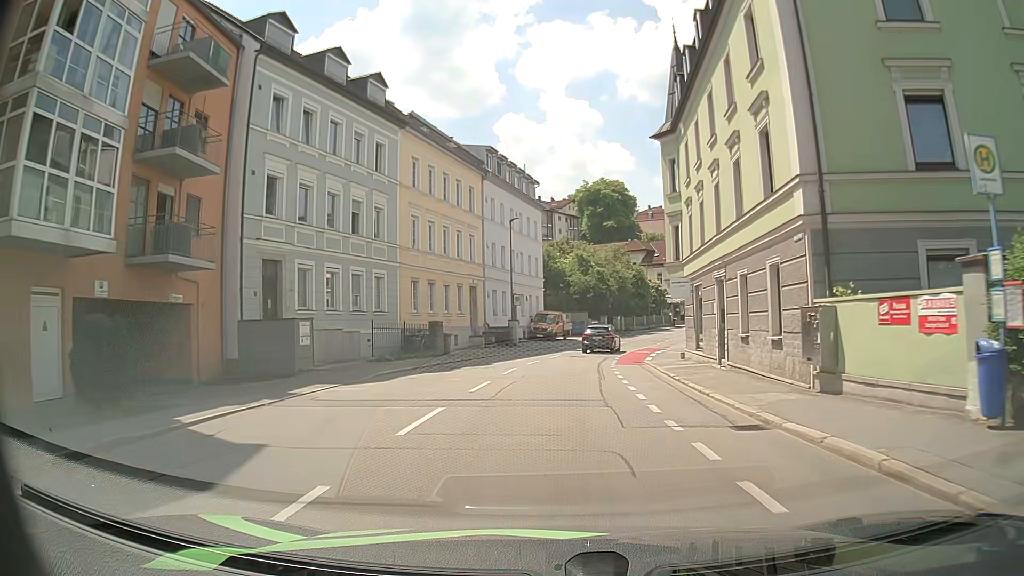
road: tertiary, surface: asphalt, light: Day
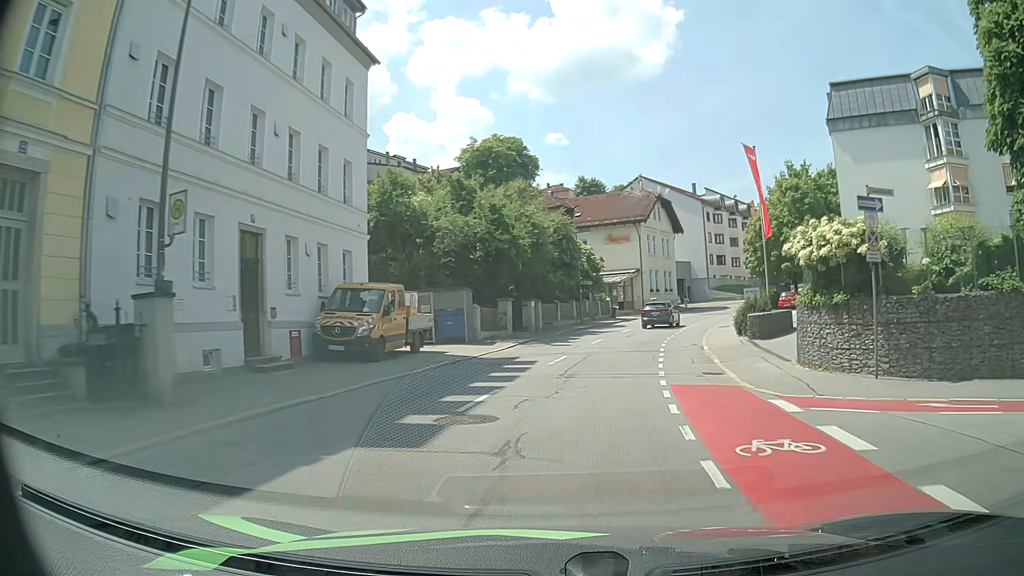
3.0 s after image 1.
(+2.0, +33.2) m; +7°
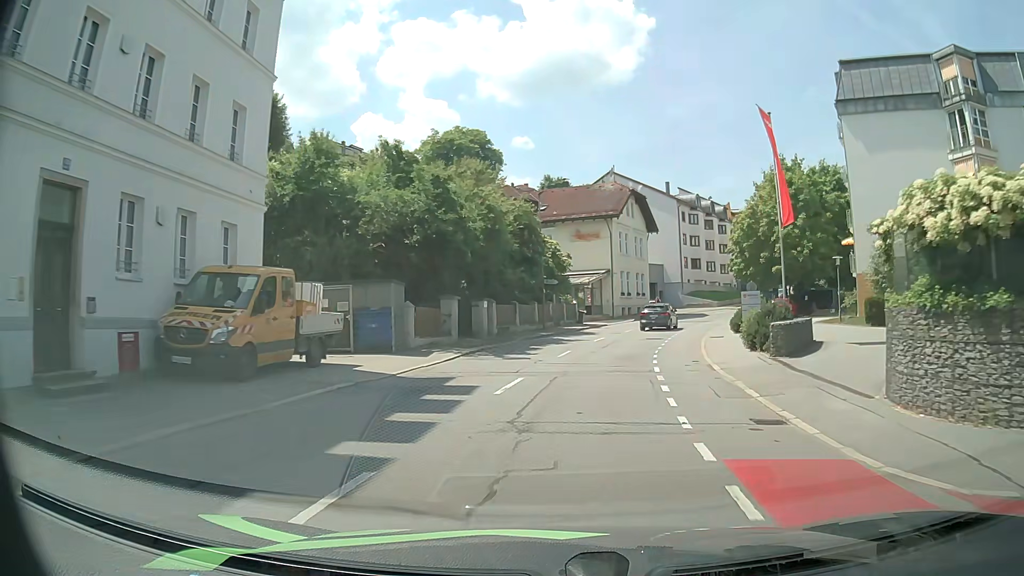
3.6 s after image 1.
(+0.3, +6.6) m; +5°
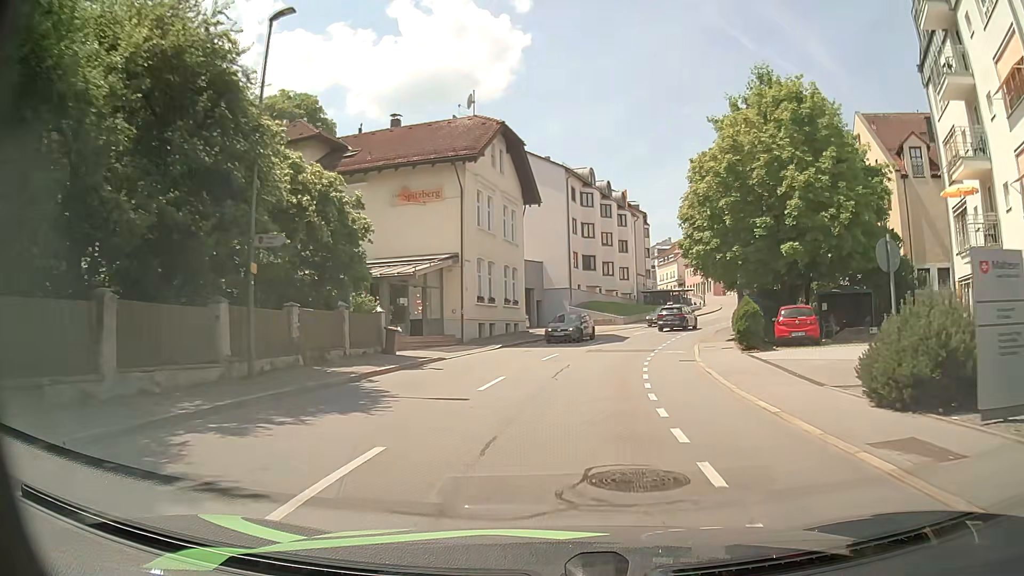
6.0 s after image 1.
(+2.6, +25.3) m; +12°
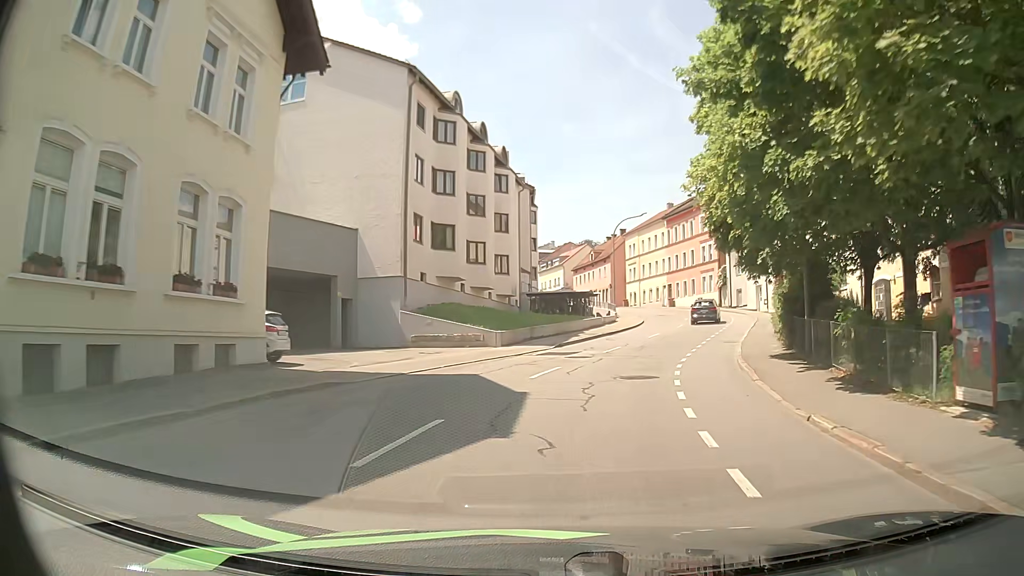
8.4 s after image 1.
(+2.3, +24.5) m; +11°
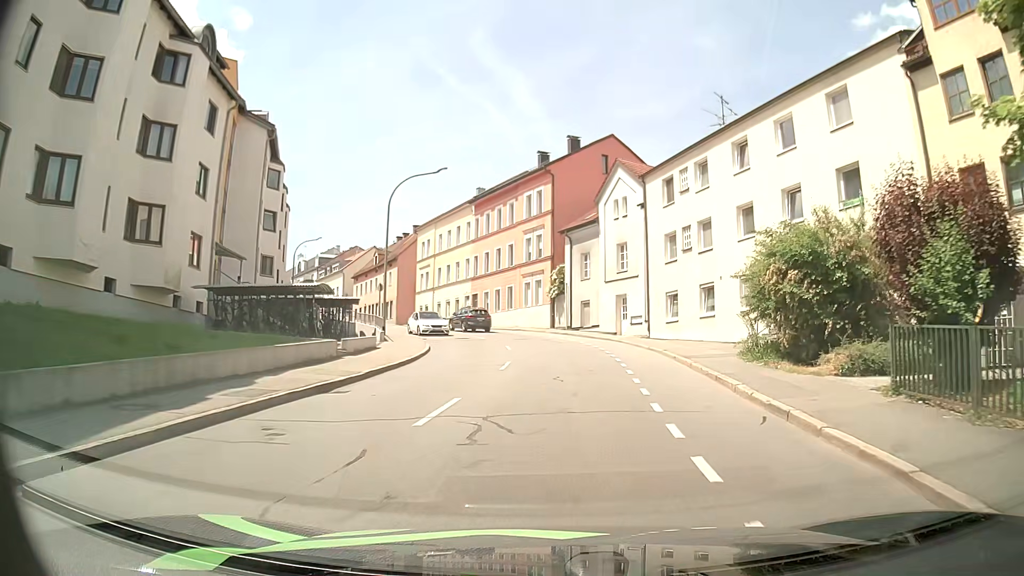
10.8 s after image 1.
(+3.2, +23.7) m; +16°
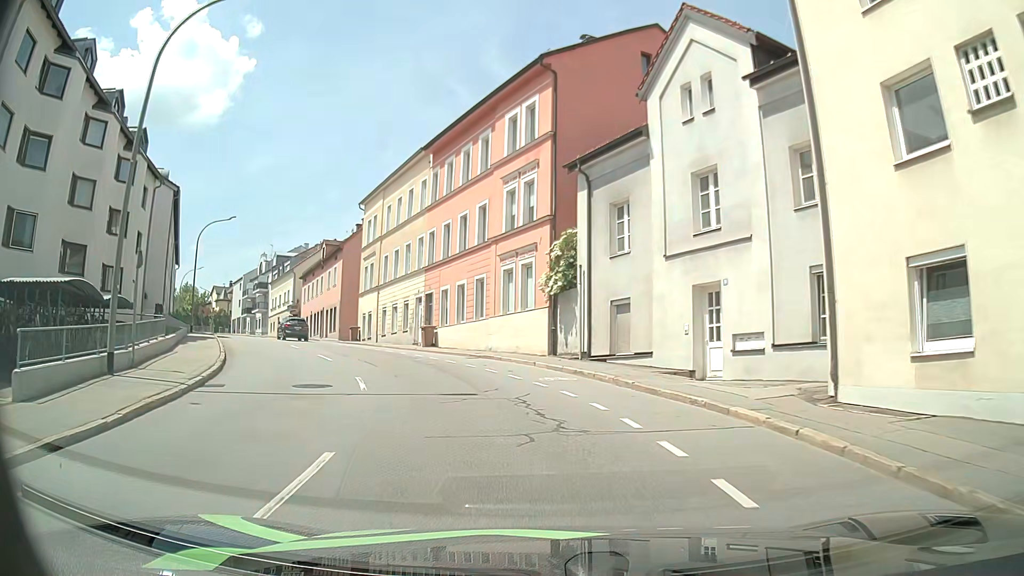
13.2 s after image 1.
(+1.0, +22.6) m; 0°
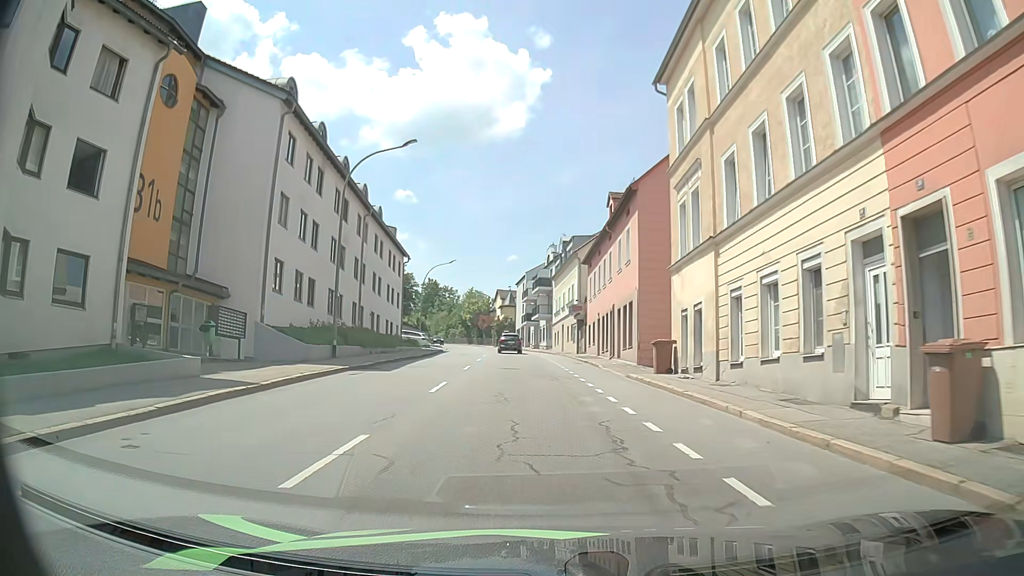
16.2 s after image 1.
(-5.9, +25.9) m; -27°
(0, +10) (-1, +20) (-1, +30) (-2, +40) (-3, +50) (-4, +60) (-5, +70) (-7, +80) (-9, +89) (-12, +99) m
